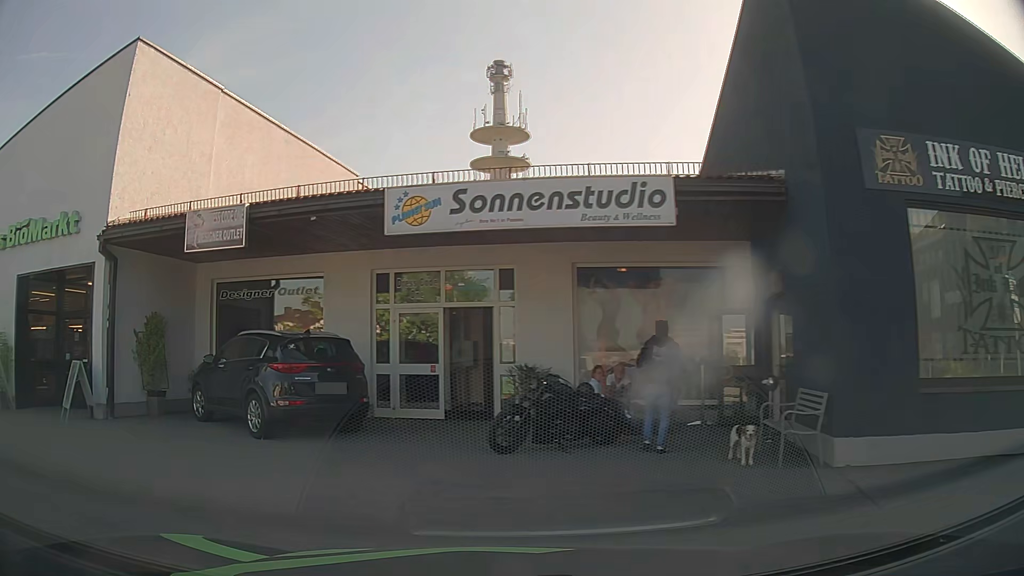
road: service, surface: asphalt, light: Day
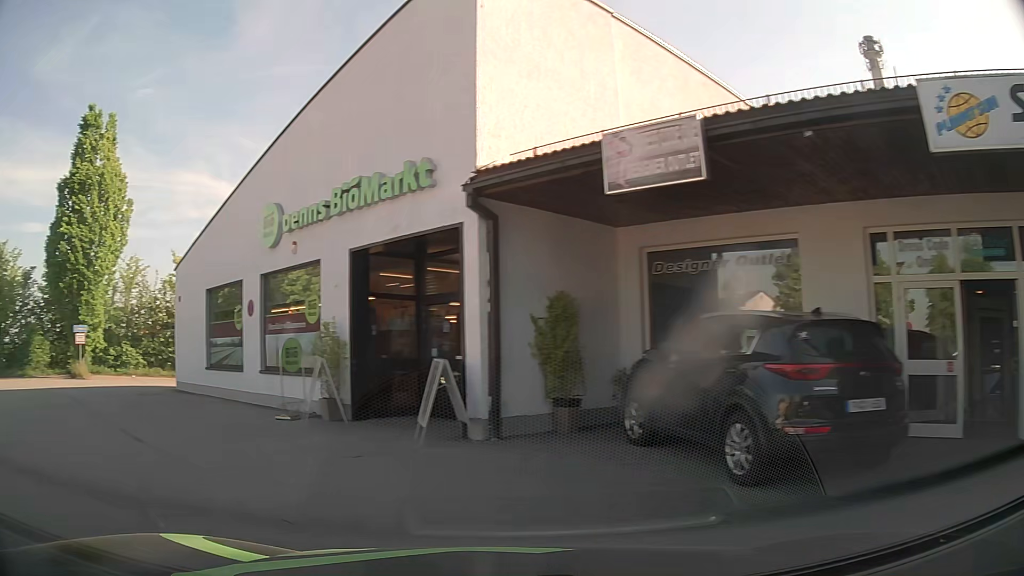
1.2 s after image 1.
(-1.1, +4.0) m; -34°
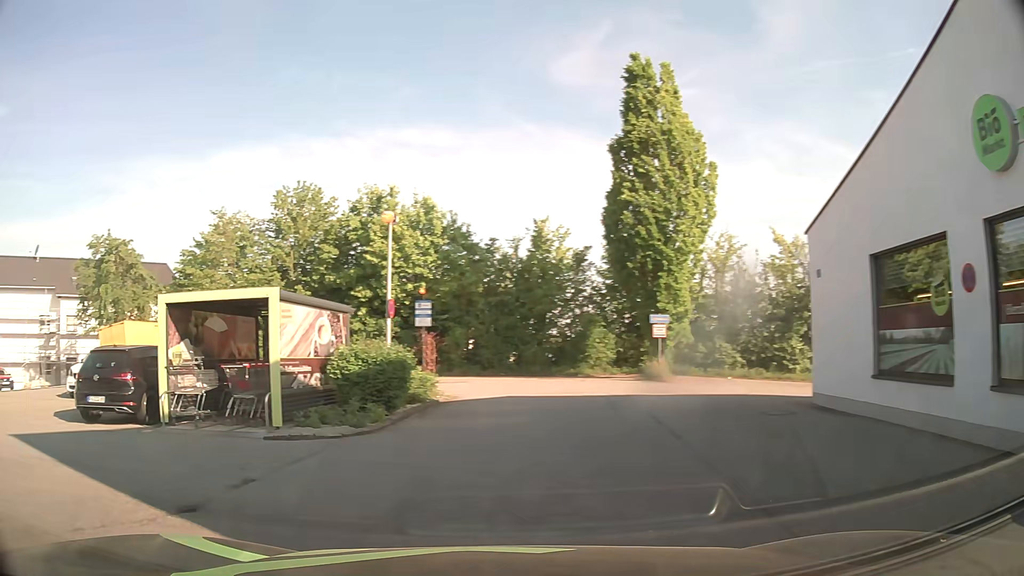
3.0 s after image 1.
(-3.2, +6.4) m; -48°
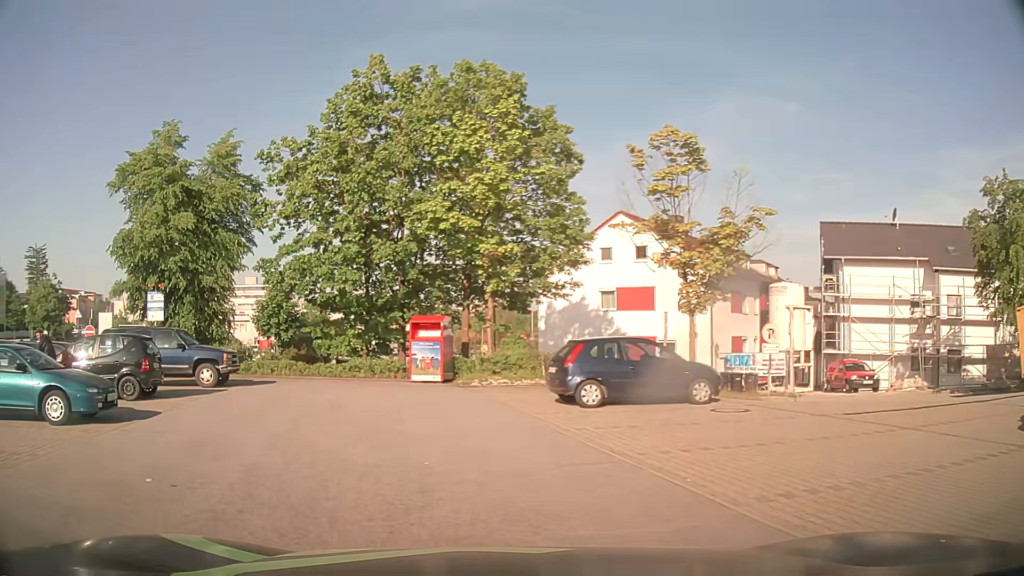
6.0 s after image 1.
(-7.4, +8.5) m; -73°
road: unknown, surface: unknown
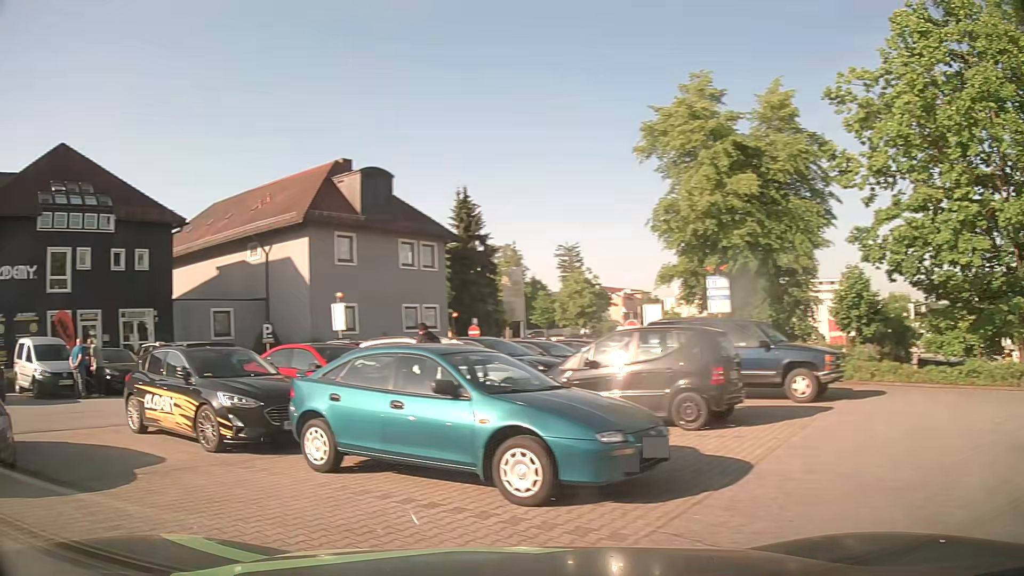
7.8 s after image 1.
(-2.1, +5.8) m; -48°
